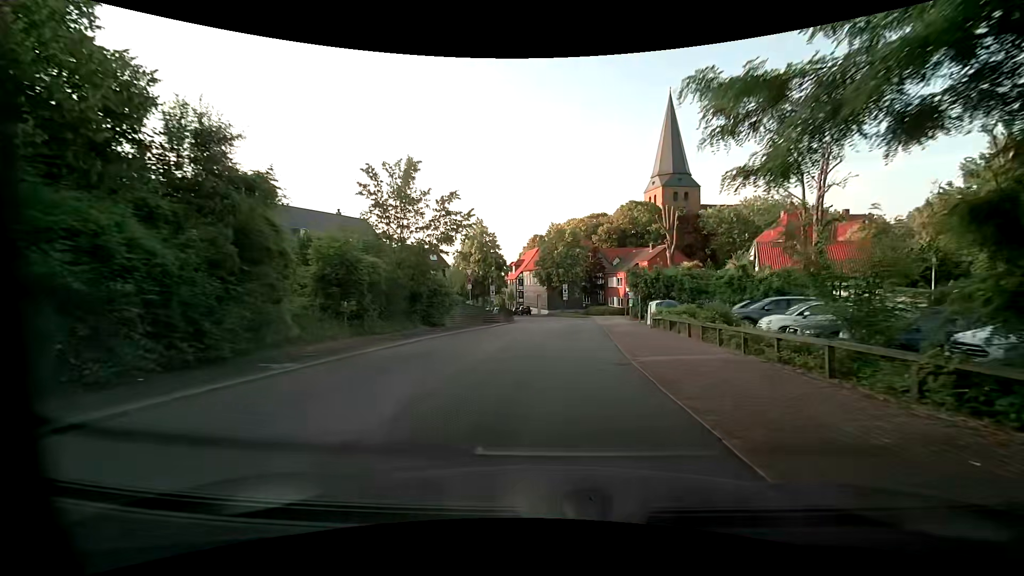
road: unclassified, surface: asphalt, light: Day
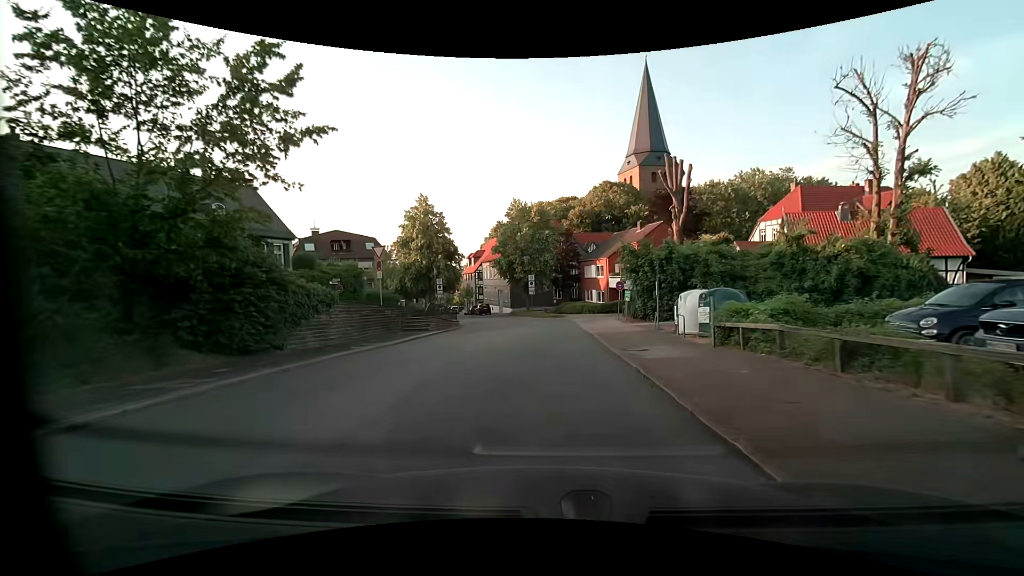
(+0.6, +15.1) m; +3°
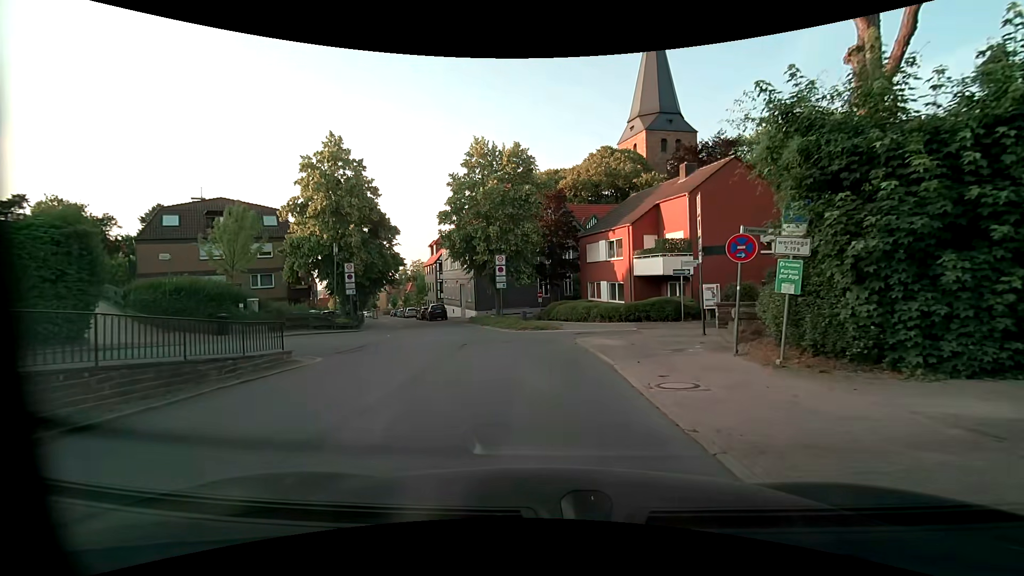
(+0.5, +21.7) m; +2°
